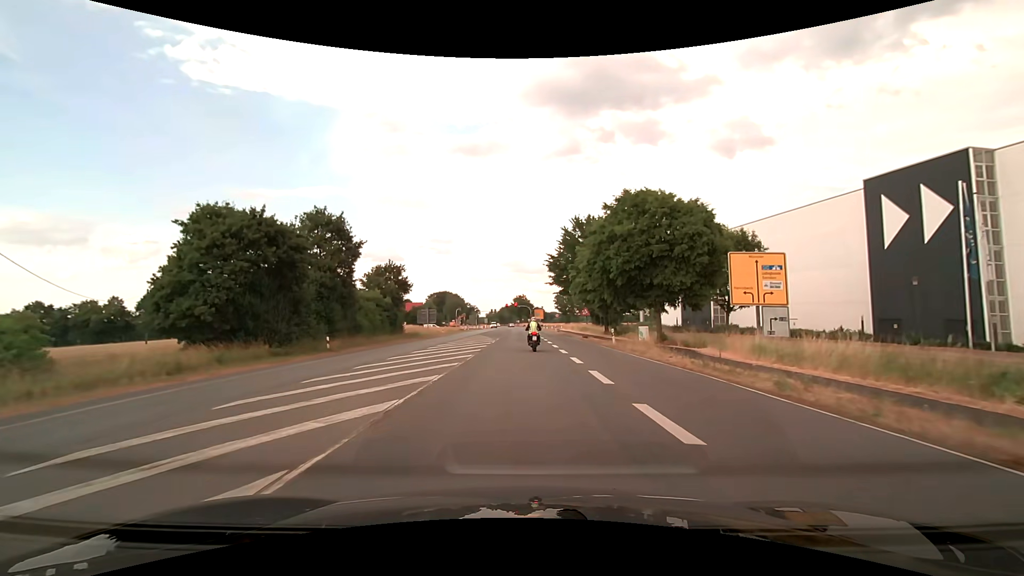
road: secondary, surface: asphalt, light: Day
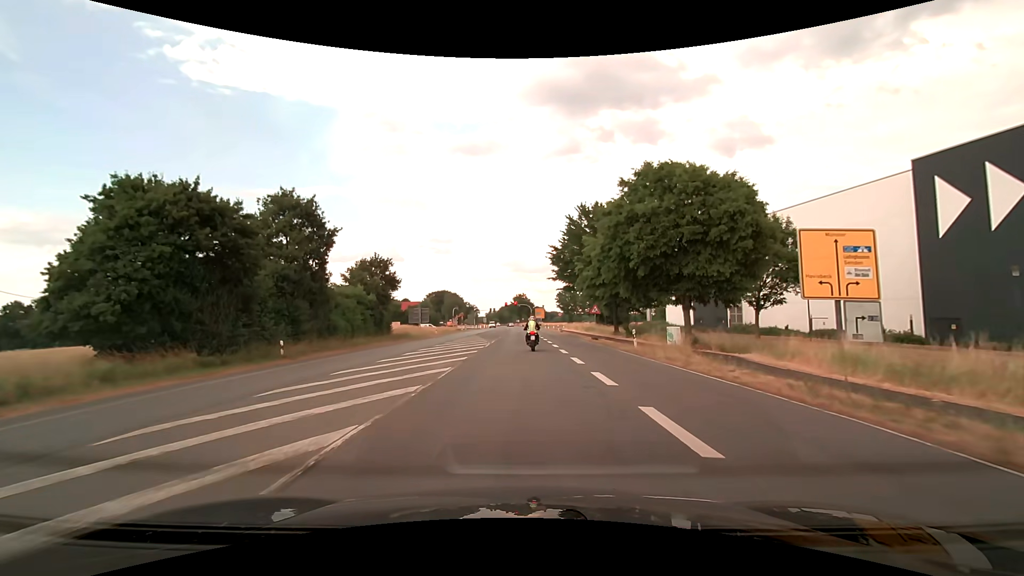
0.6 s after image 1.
(0.0, +6.2) m; 0°
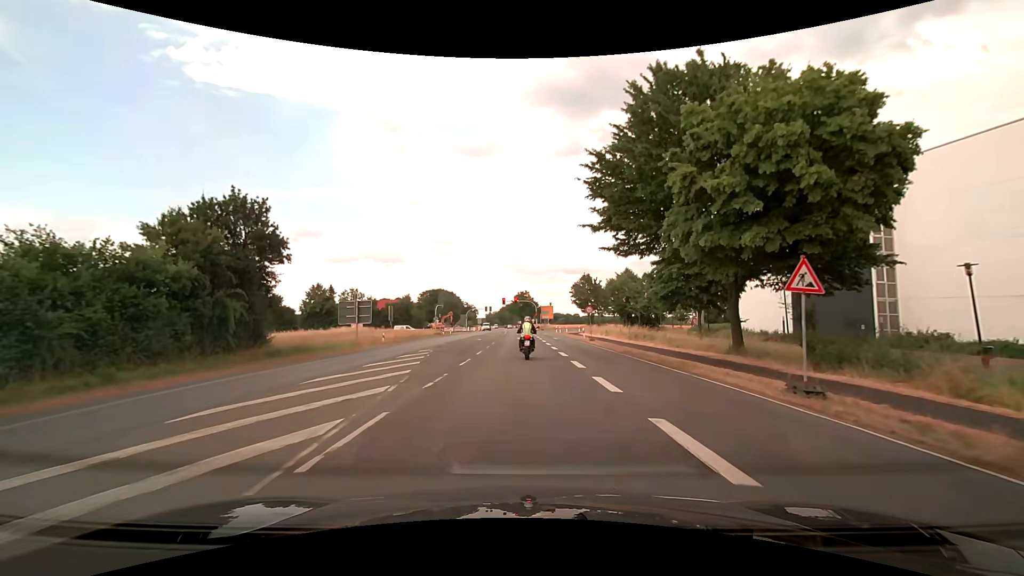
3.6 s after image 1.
(-0.1, +29.8) m; -1°
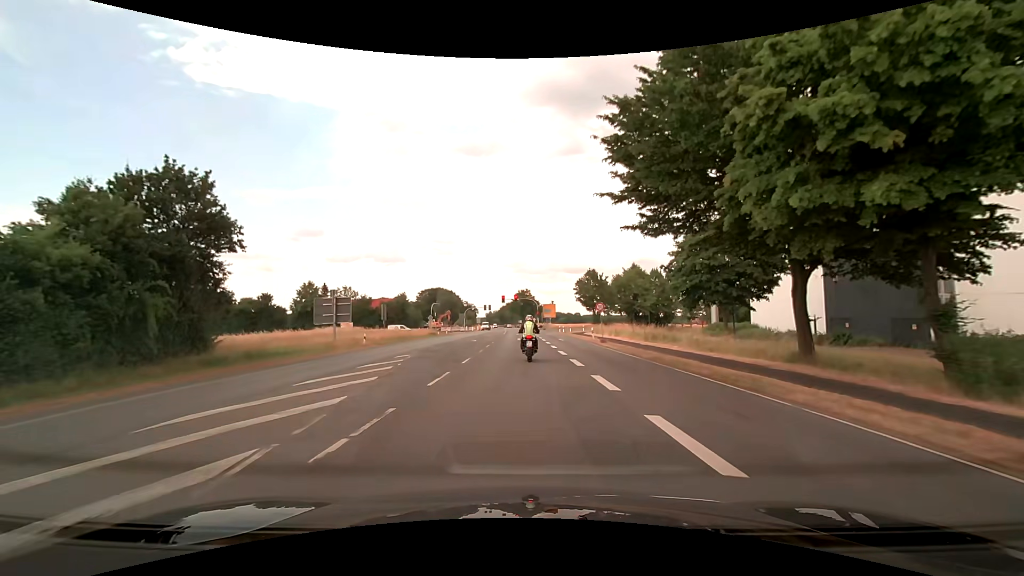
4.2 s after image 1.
(0.0, +5.6) m; 0°
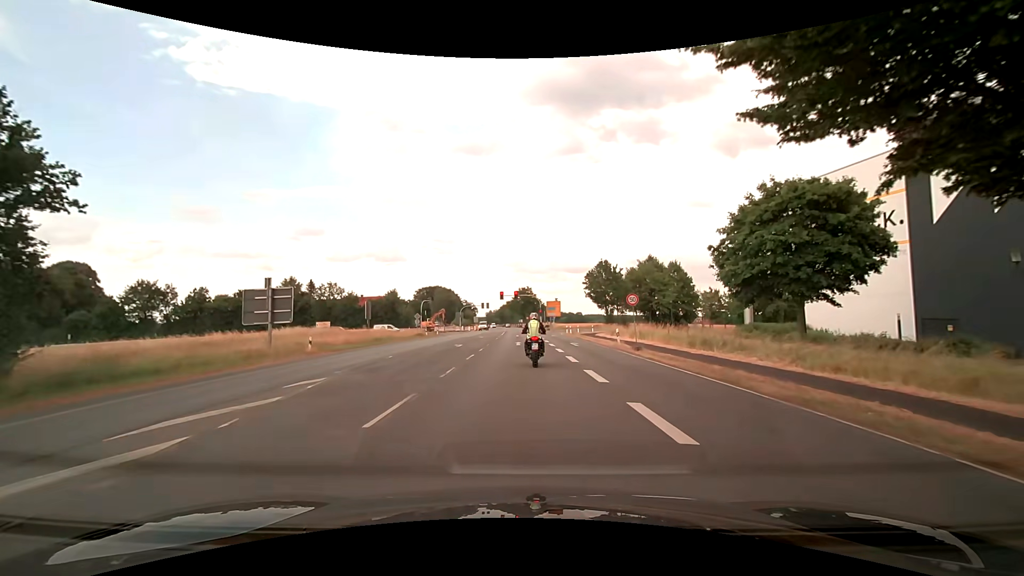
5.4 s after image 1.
(0.0, +10.5) m; 0°
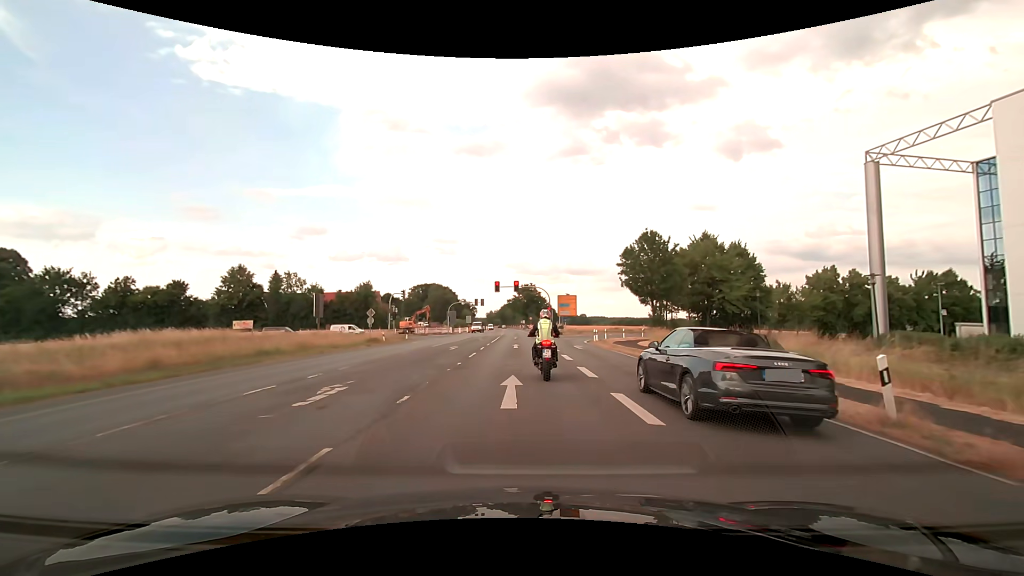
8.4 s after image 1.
(0.0, +22.0) m; 0°
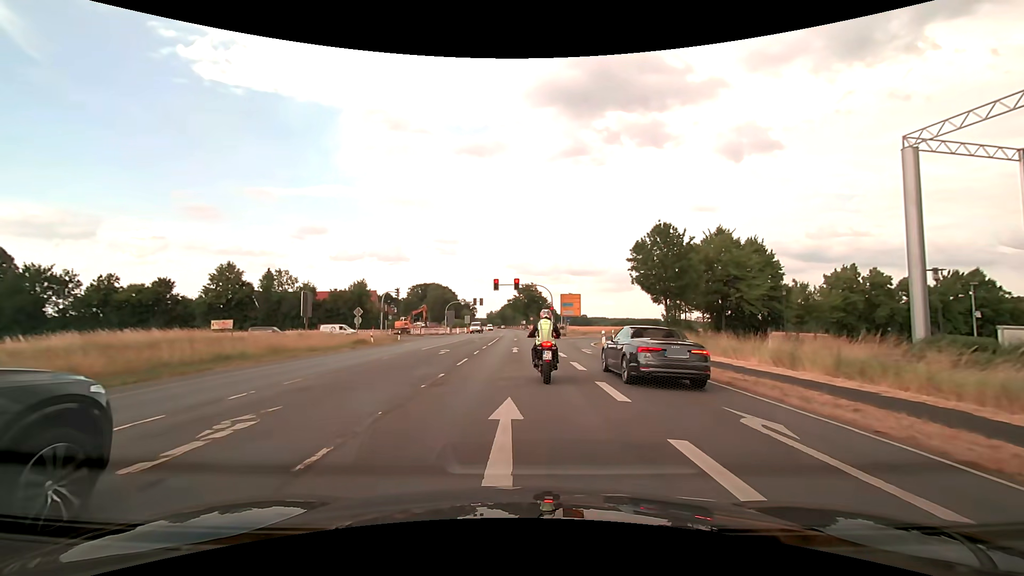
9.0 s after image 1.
(0.0, +3.8) m; 0°
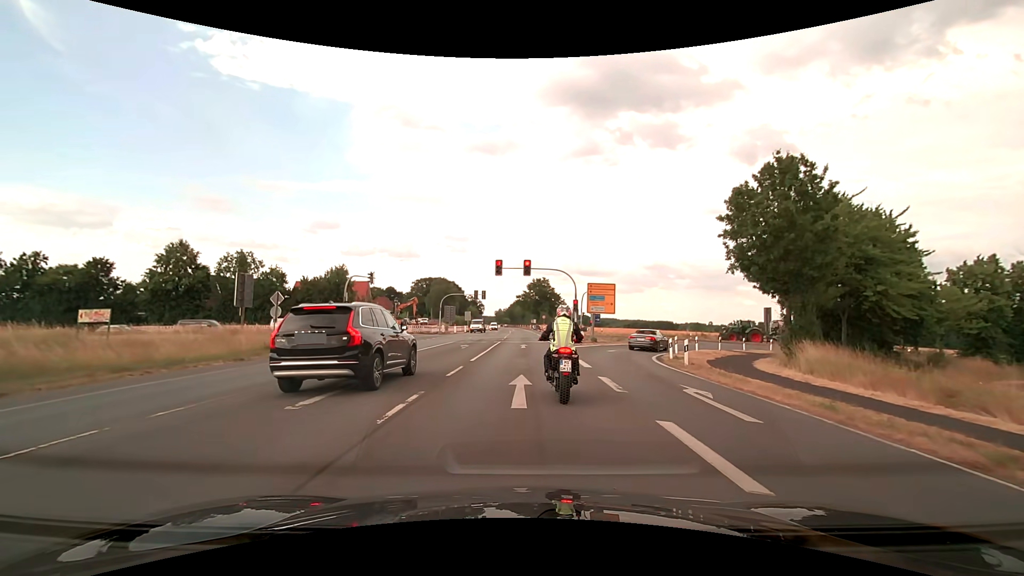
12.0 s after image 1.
(-0.1, +16.1) m; -1°
